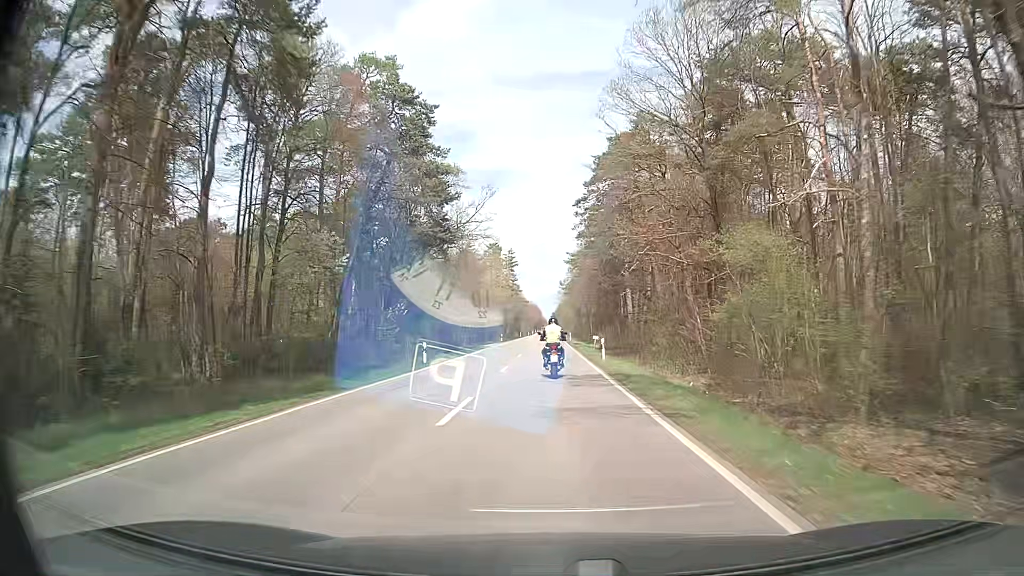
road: secondary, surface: asphalt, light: Day
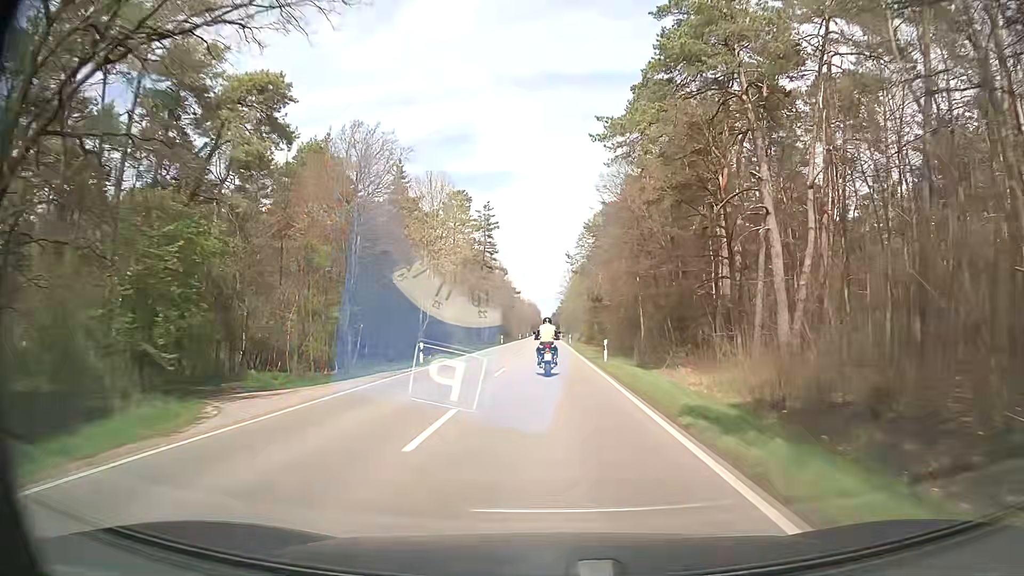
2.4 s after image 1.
(-0.2, +50.3) m; -1°
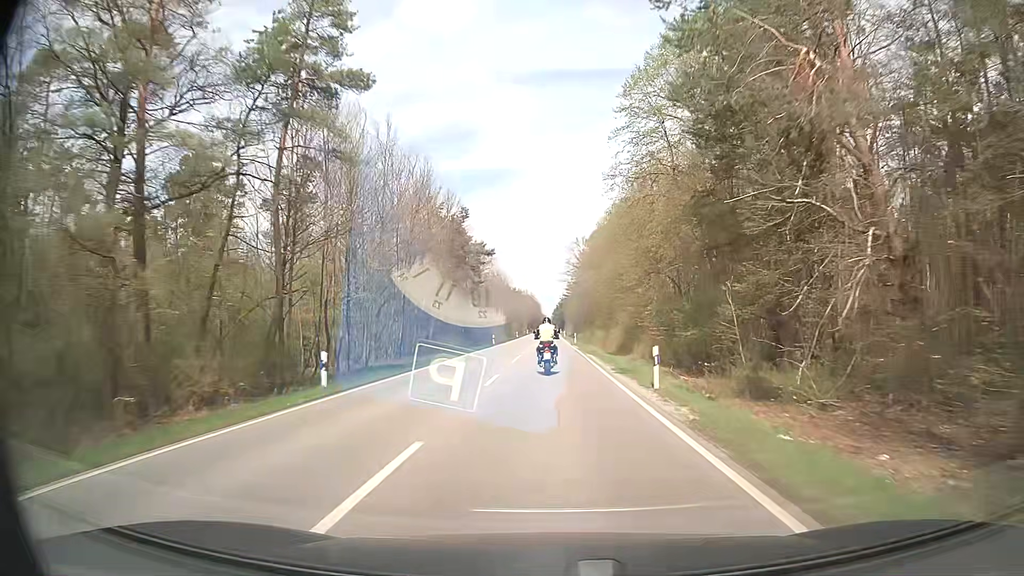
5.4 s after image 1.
(+0.4, +63.8) m; 0°
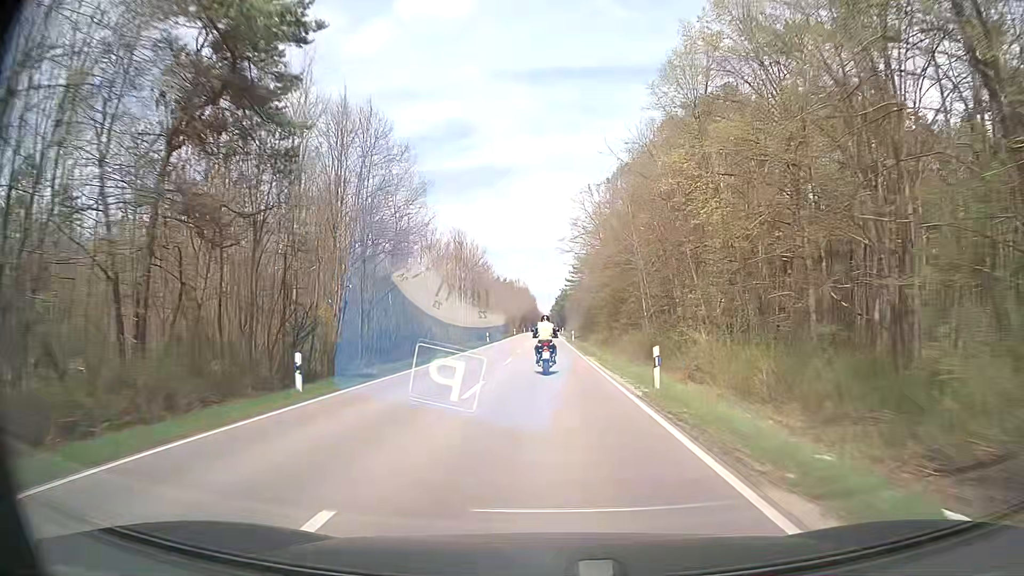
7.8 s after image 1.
(+0.1, +51.3) m; 0°
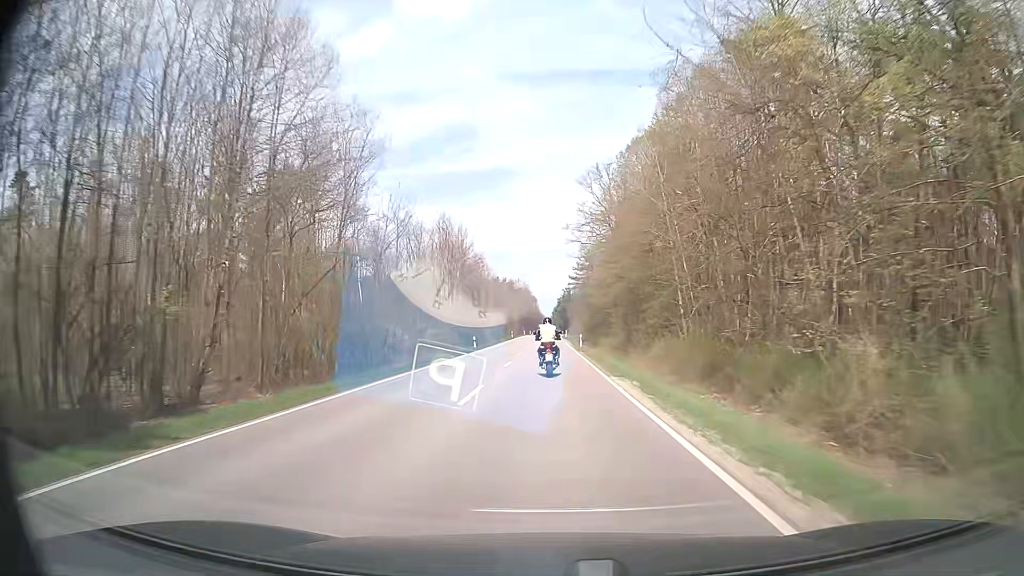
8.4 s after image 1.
(0.0, +12.7) m; 0°
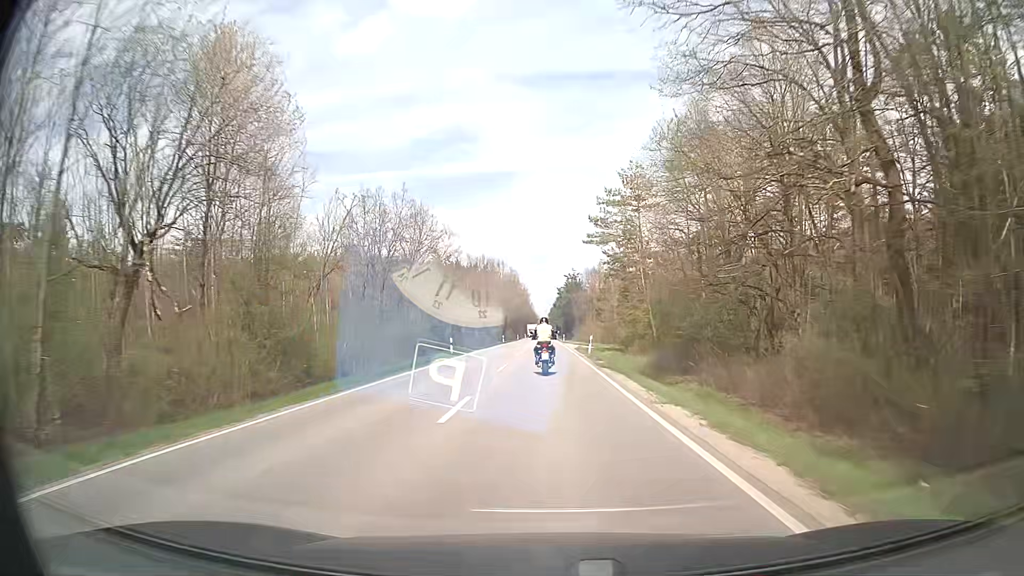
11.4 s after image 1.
(-0.6, +62.7) m; 0°
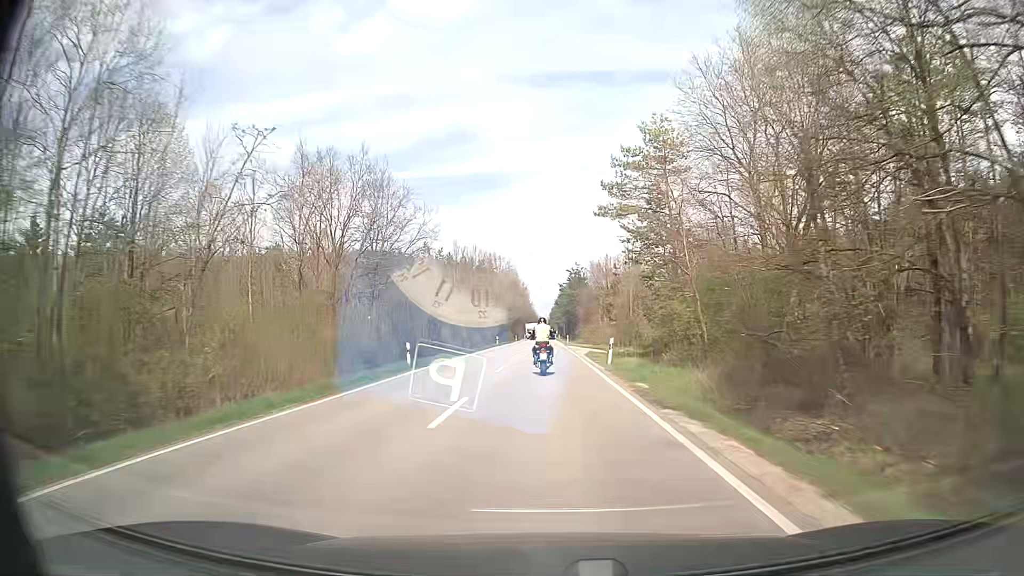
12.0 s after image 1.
(-0.1, +12.5) m; -1°
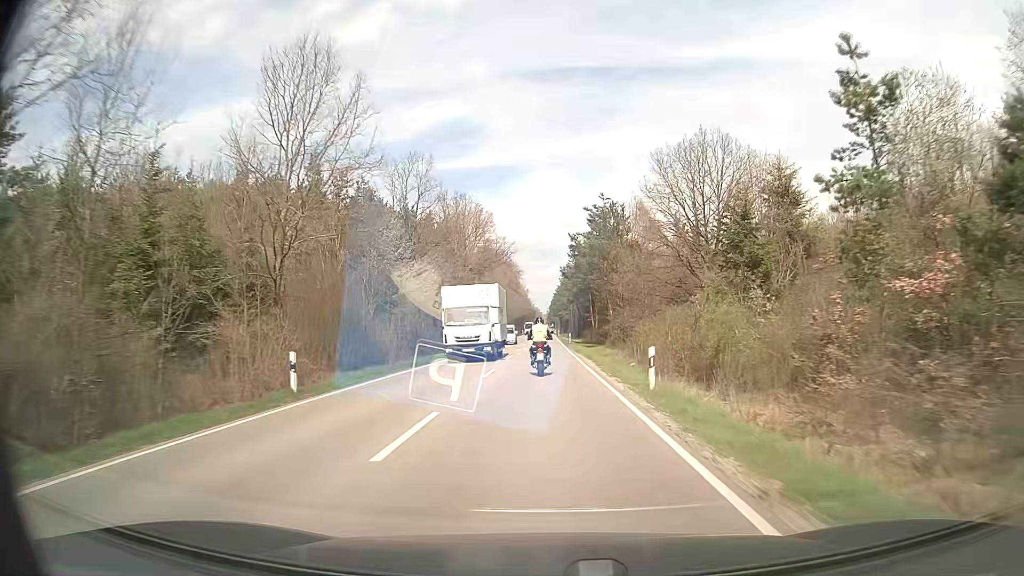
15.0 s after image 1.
(-0.1, +62.7) m; 0°
(0, +10) (0, +20) (0, +30) (0, +40) (0, +50) (0, +60) (0, +70) (0, +80) (0, +90) (-1, +100) m
